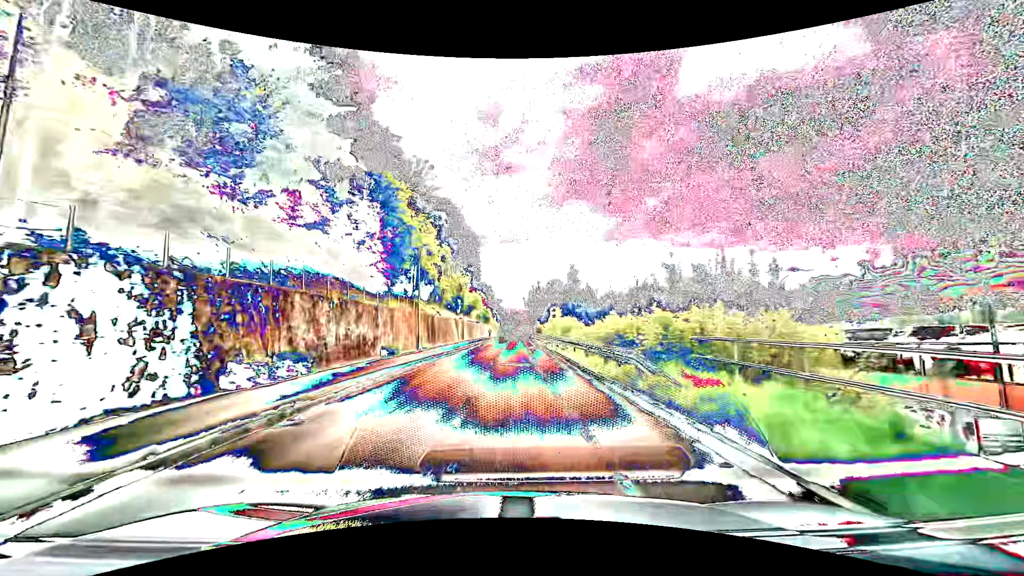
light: Day
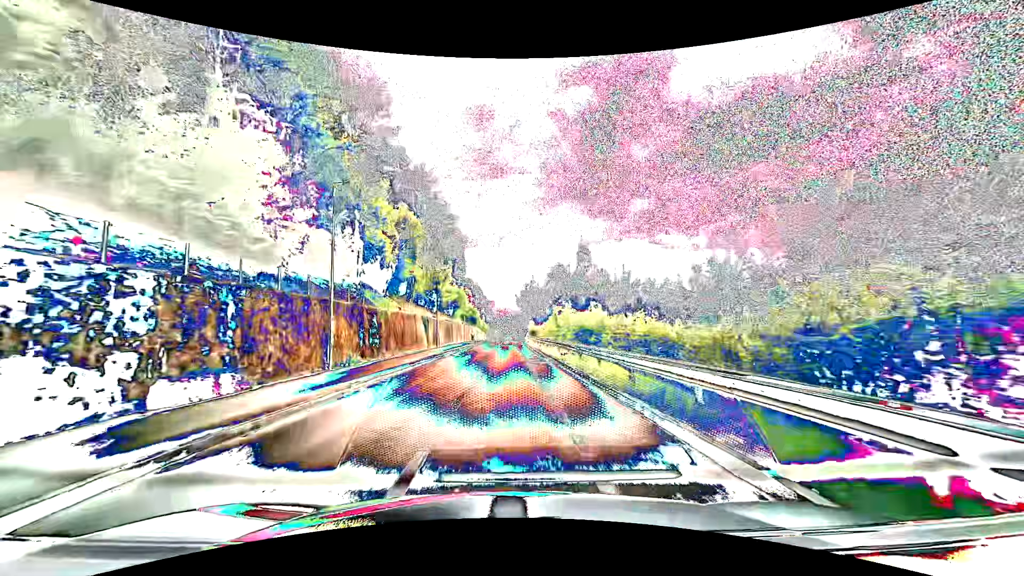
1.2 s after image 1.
(+0.2, +16.5) m; +1°
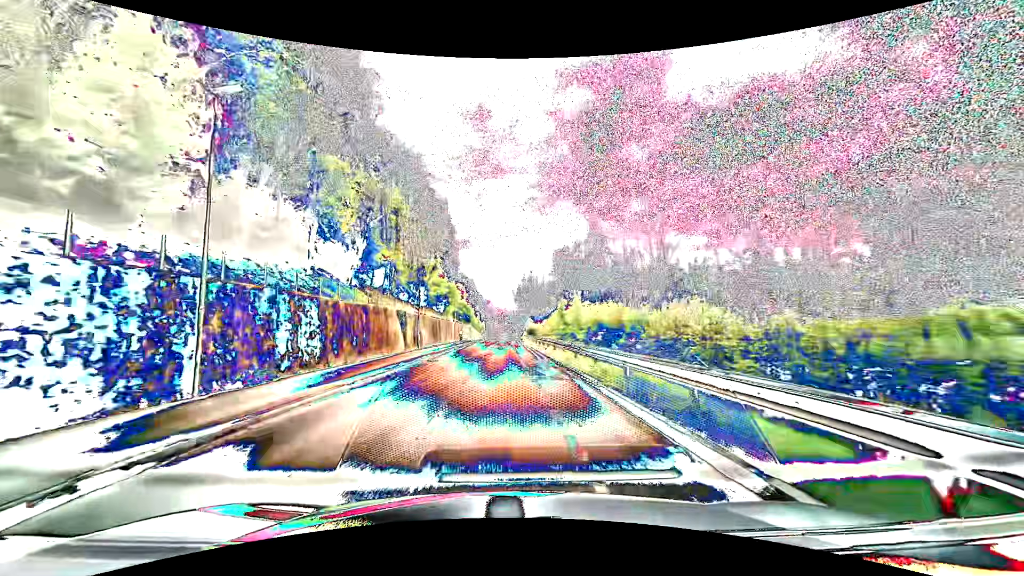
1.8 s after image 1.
(+0.1, +8.2) m; +1°
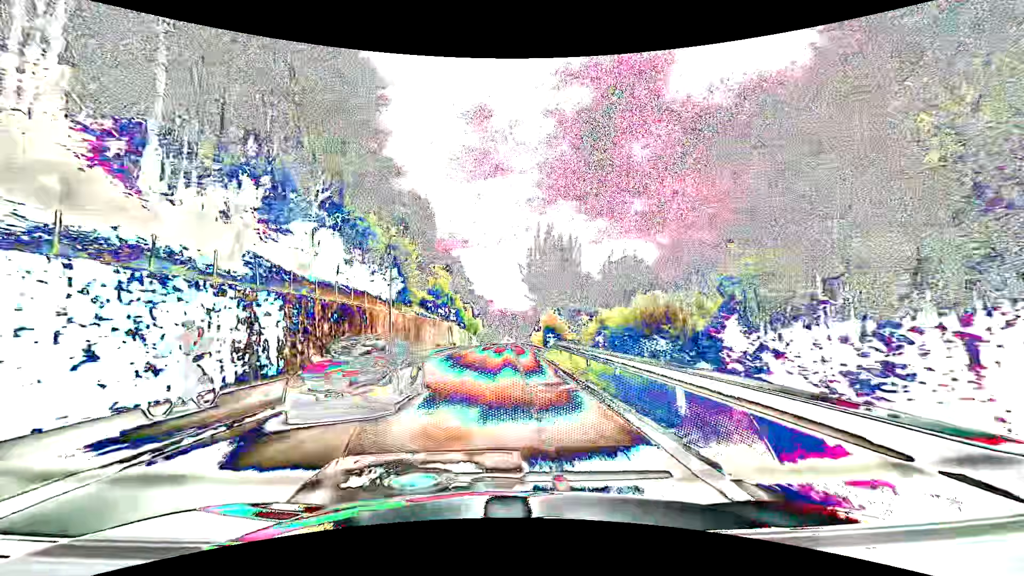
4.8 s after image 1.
(-0.1, +40.3) m; 0°
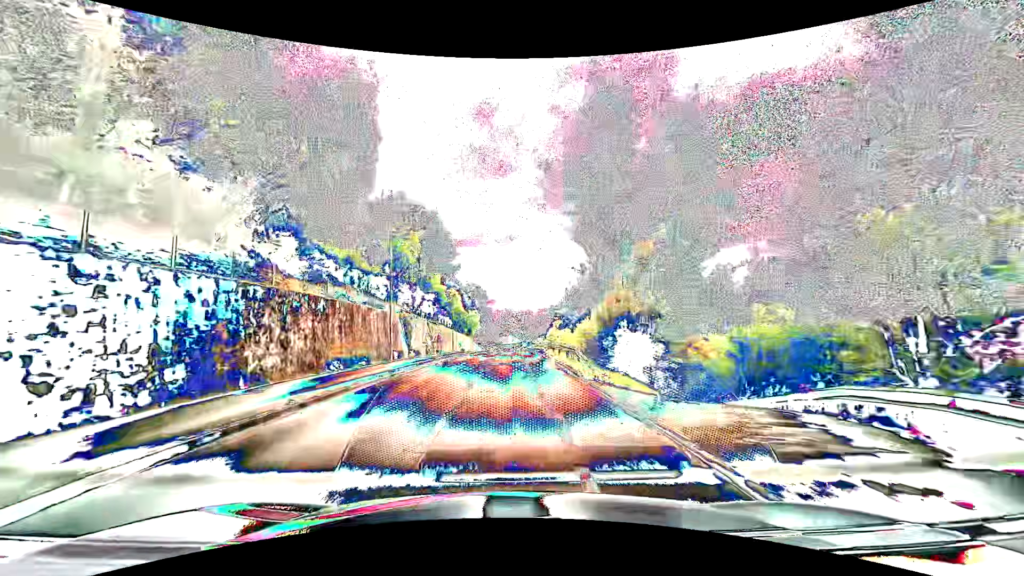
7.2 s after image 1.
(-0.5, +32.6) m; -1°
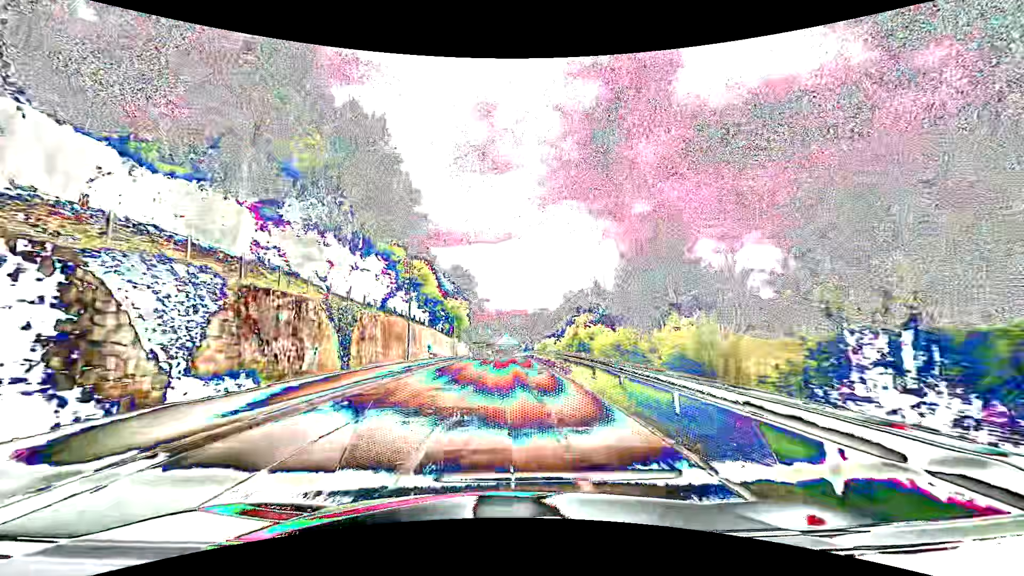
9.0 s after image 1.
(-0.1, +24.7) m; +1°
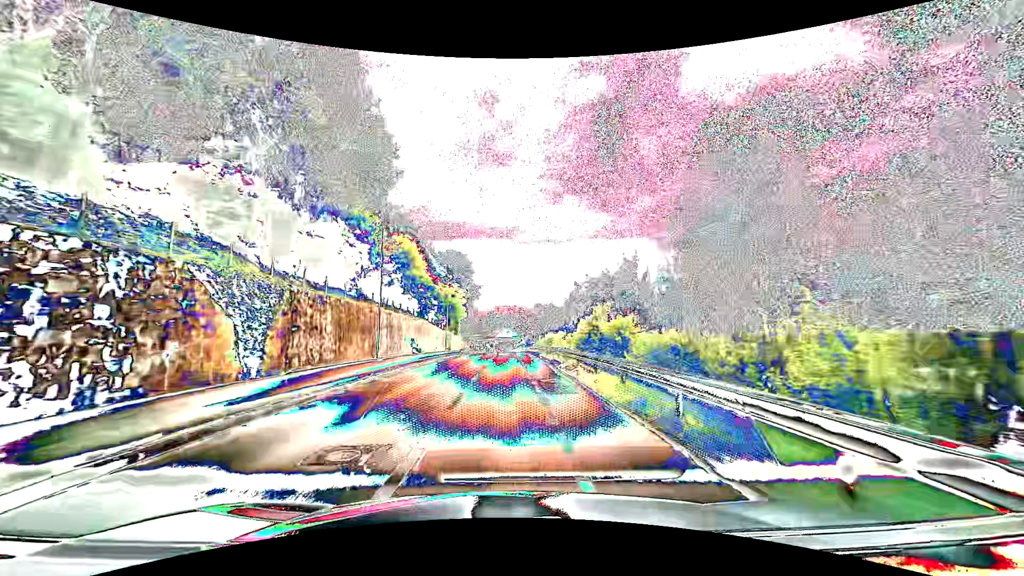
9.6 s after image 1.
(-0.1, +8.3) m; -1°
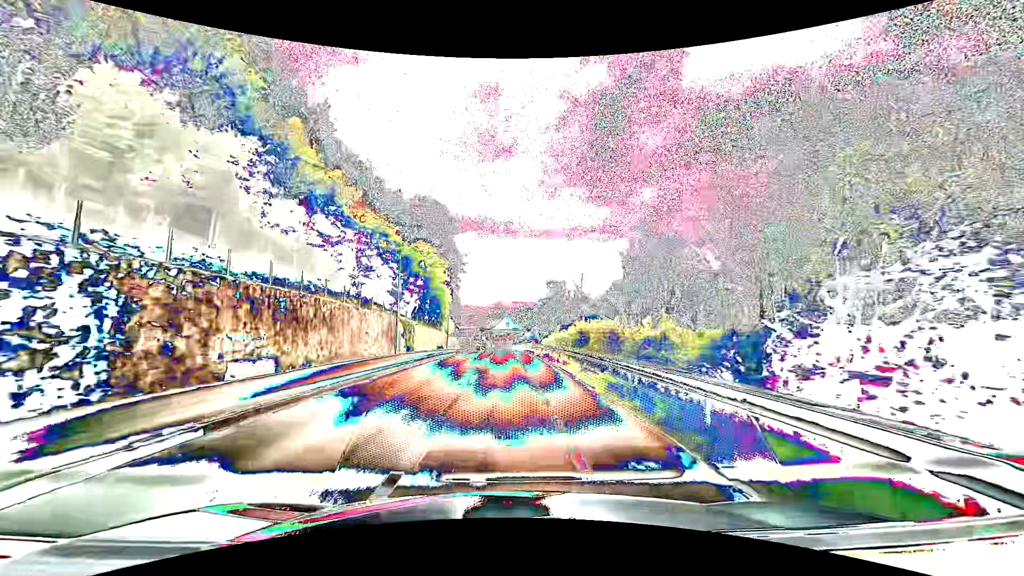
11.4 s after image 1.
(+0.1, +25.2) m; 0°
(0, +10) (0, +20) (0, +30) (0, +40) (0, +50) (-1, +60) (-1, +70) (-1, +80) (-2, +90) (-2, +100) m
